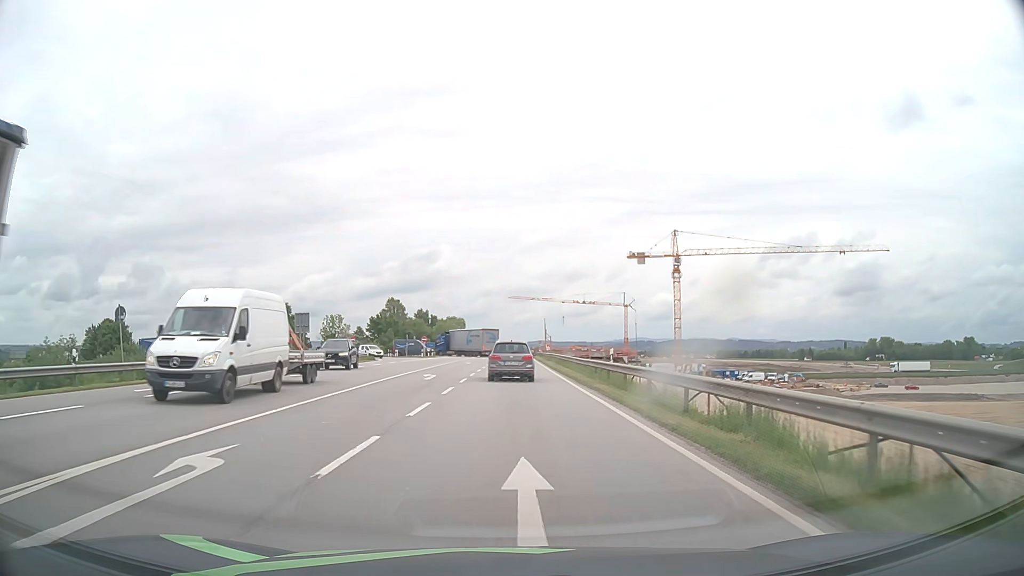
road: motorway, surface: asphalt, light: Day
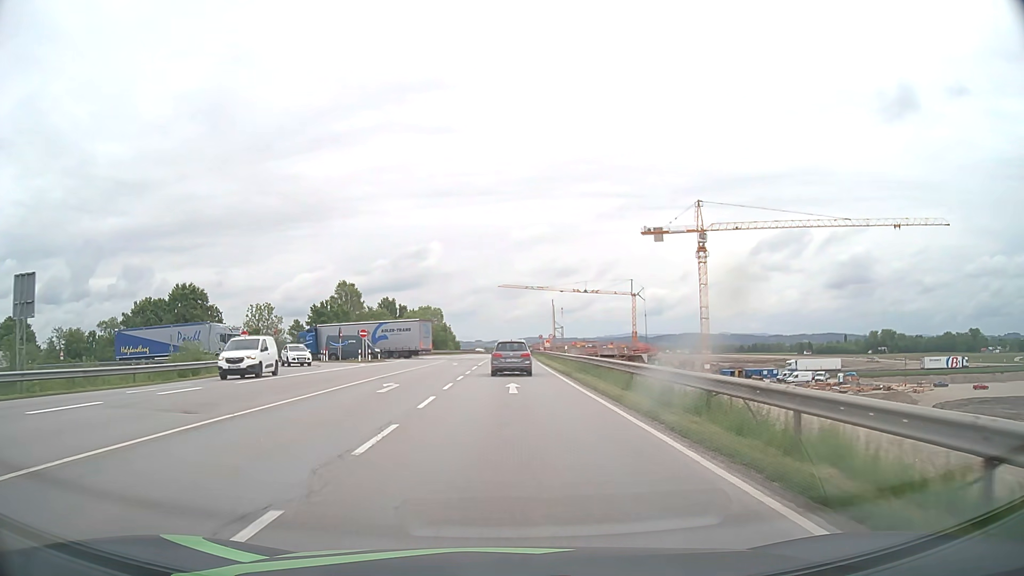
(+0.1, +34.6) m; +1°
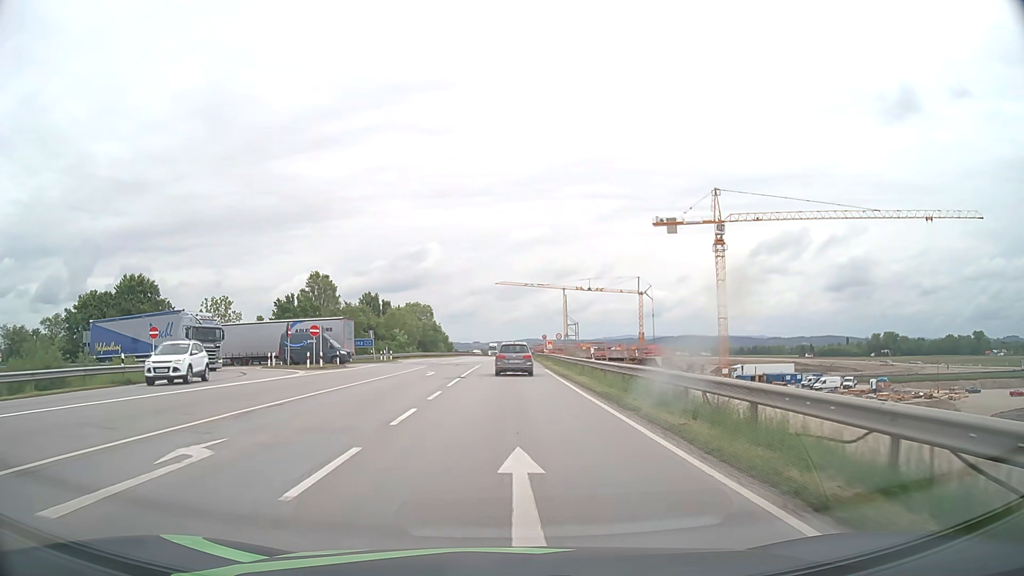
(0.0, +14.6) m; 0°
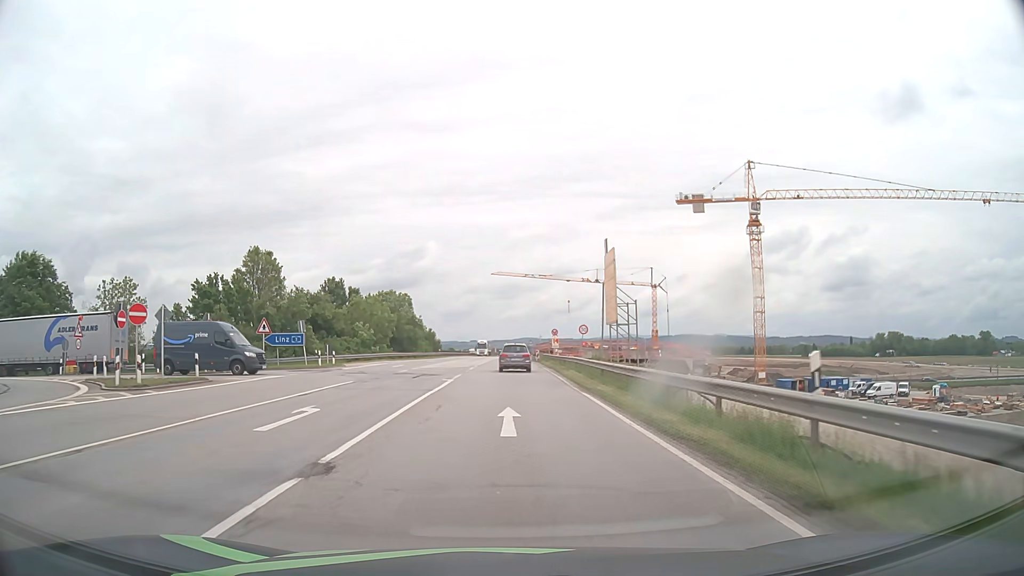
(0.0, +22.3) m; 0°
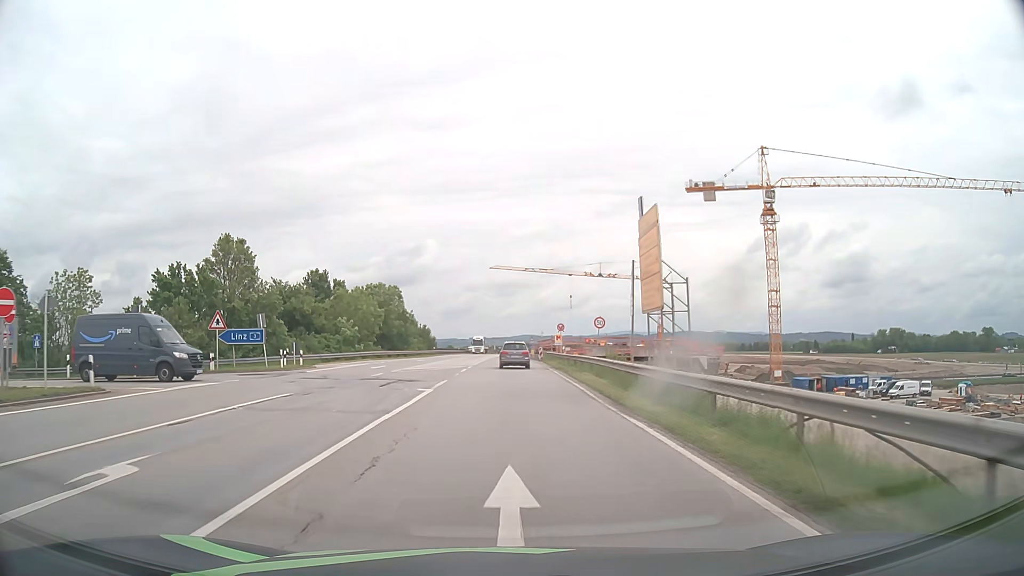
(0.0, +7.6) m; 0°
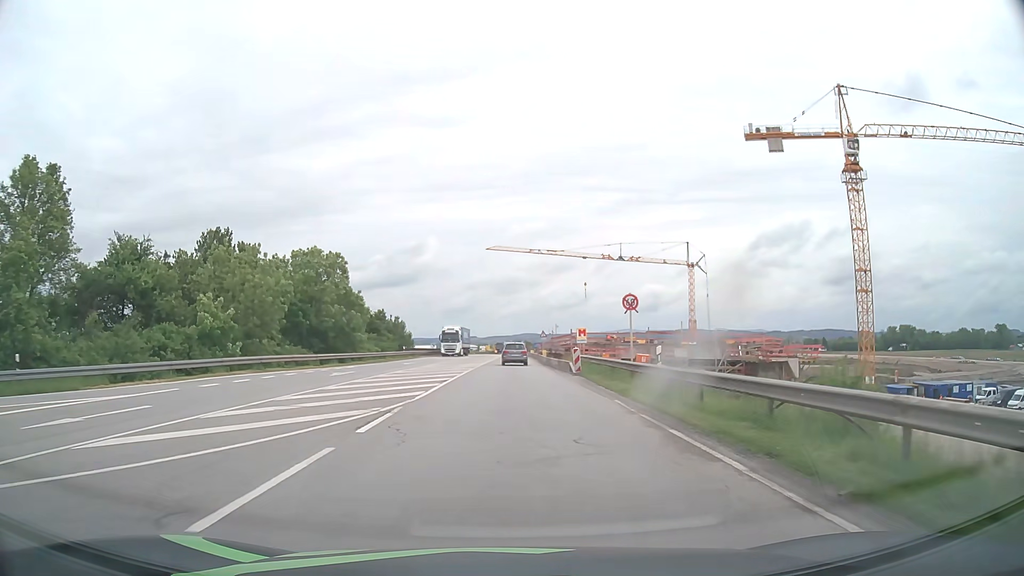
(-0.1, +30.2) m; 0°
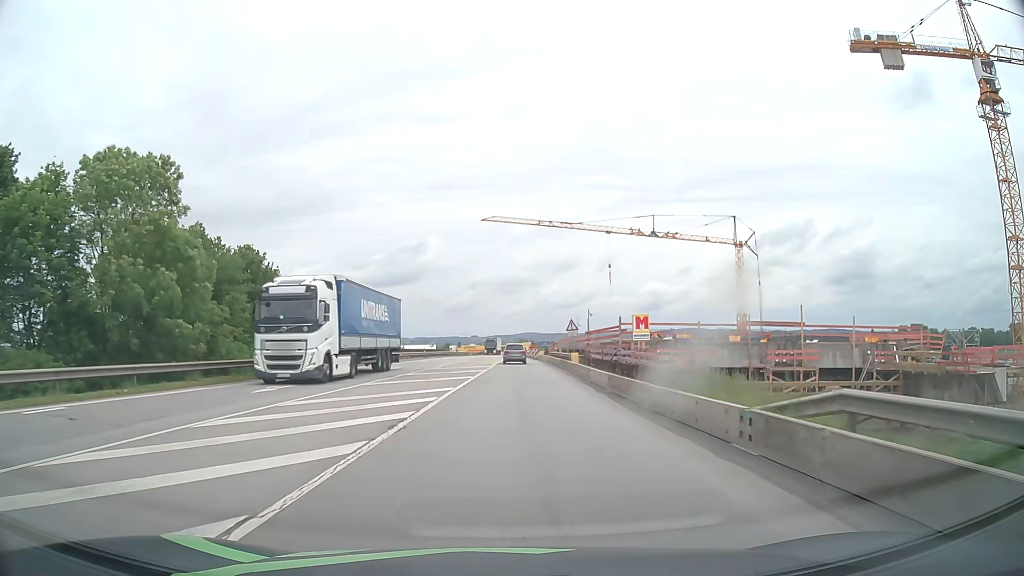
(-0.1, +30.5) m; 0°
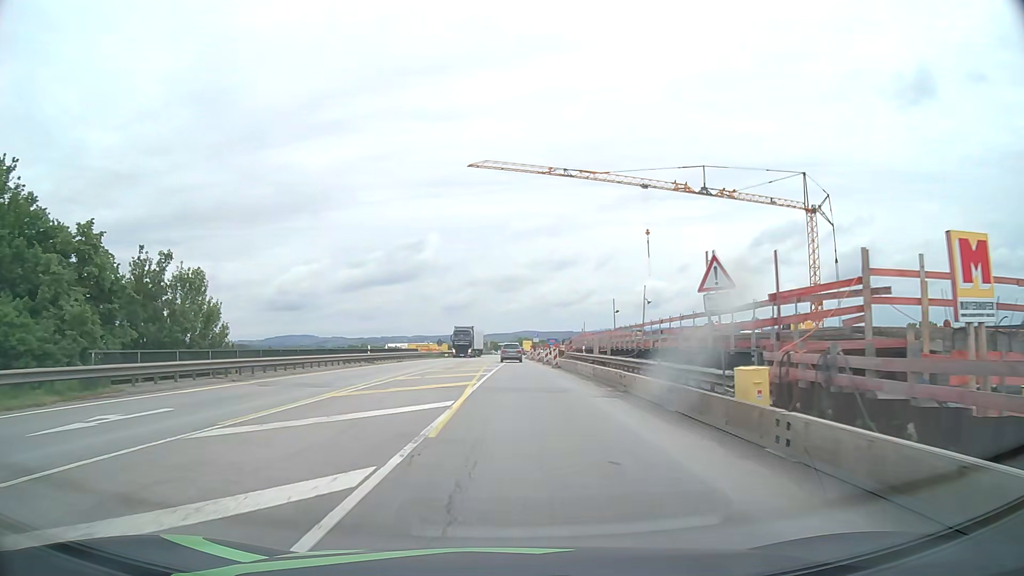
(+0.1, +30.6) m; 0°
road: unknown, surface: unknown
(0, +10) (0, +20) (0, +30) (0, +40) (0, +50) (0, +60) (0, +70) (0, +80) (0, +90) (+1, +100) m
